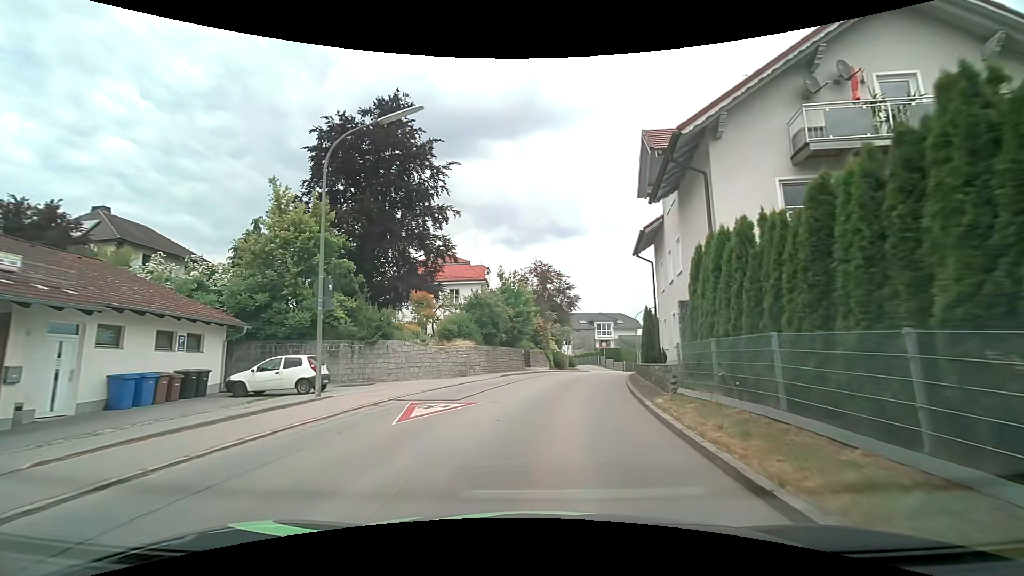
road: tertiary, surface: asphalt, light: Day
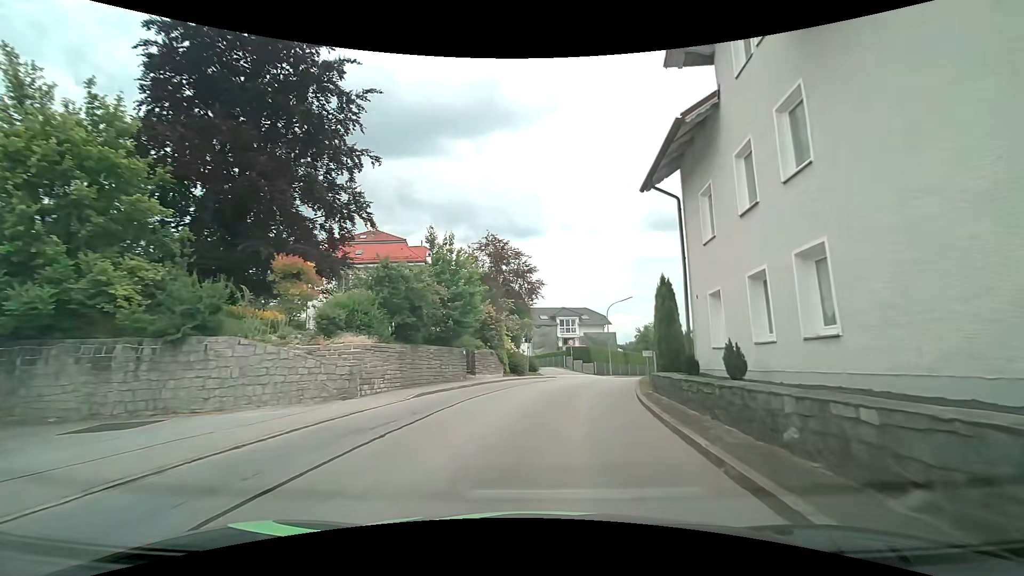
(+0.5, +11.0) m; +5°
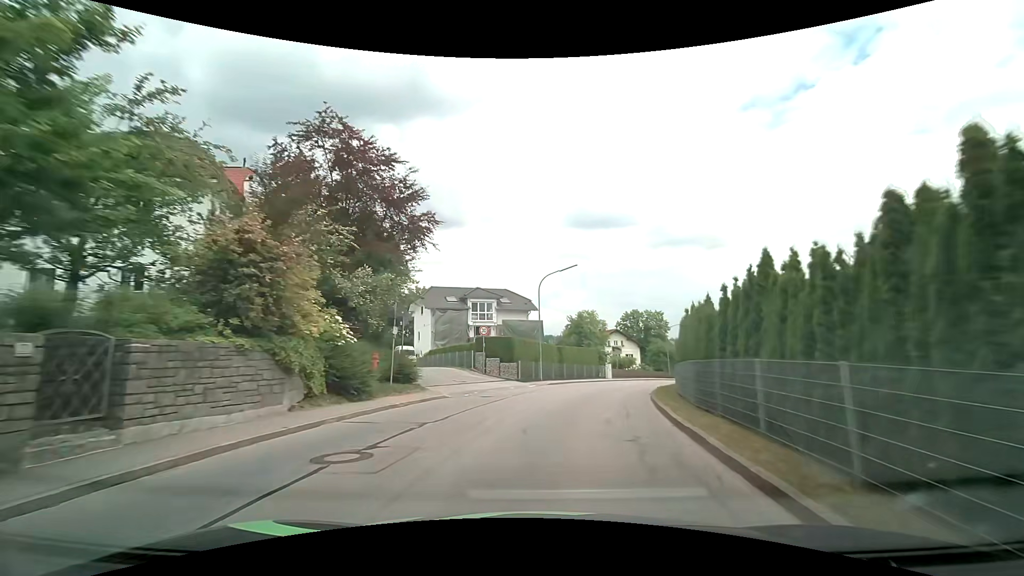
(+1.3, +17.7) m; +9°
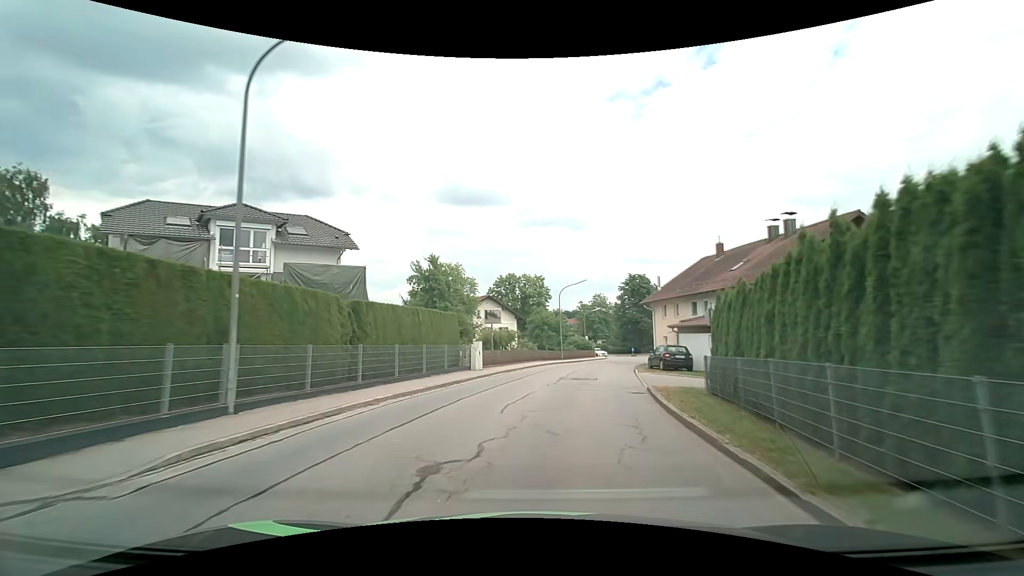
(+3.3, +24.3) m; +15°
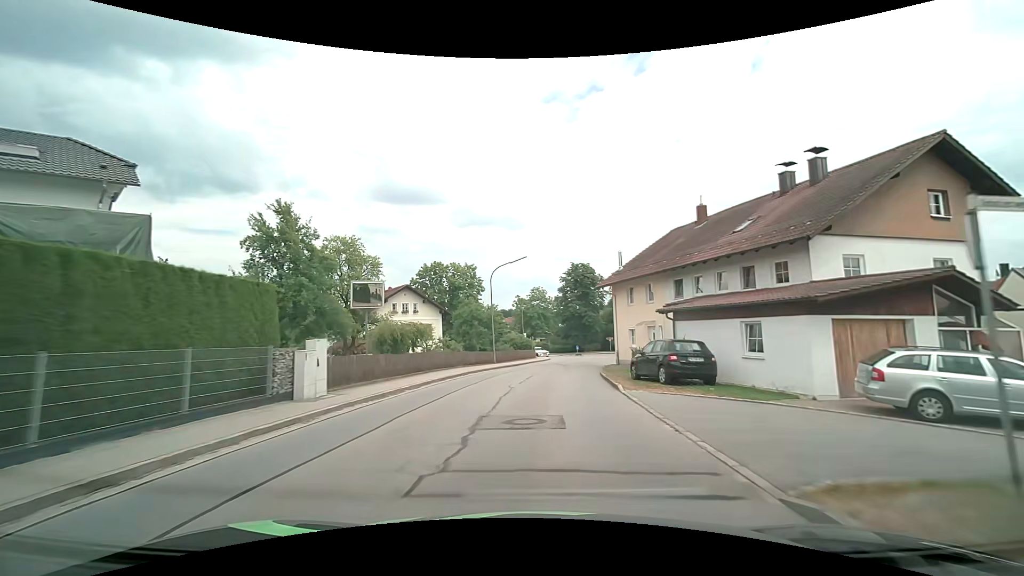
(+0.9, +12.7) m; +8°
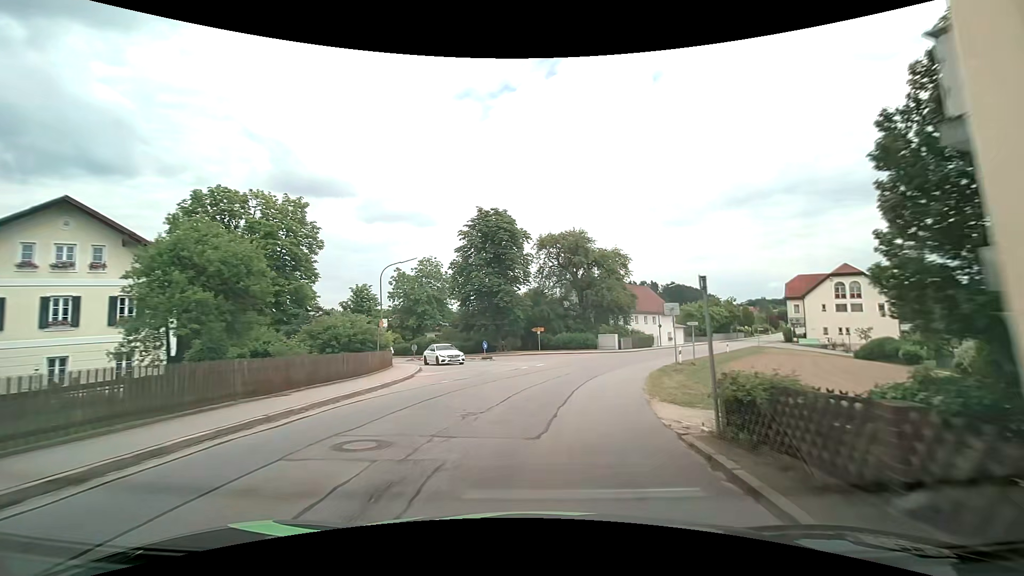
(+2.7, +34.0) m; +10°
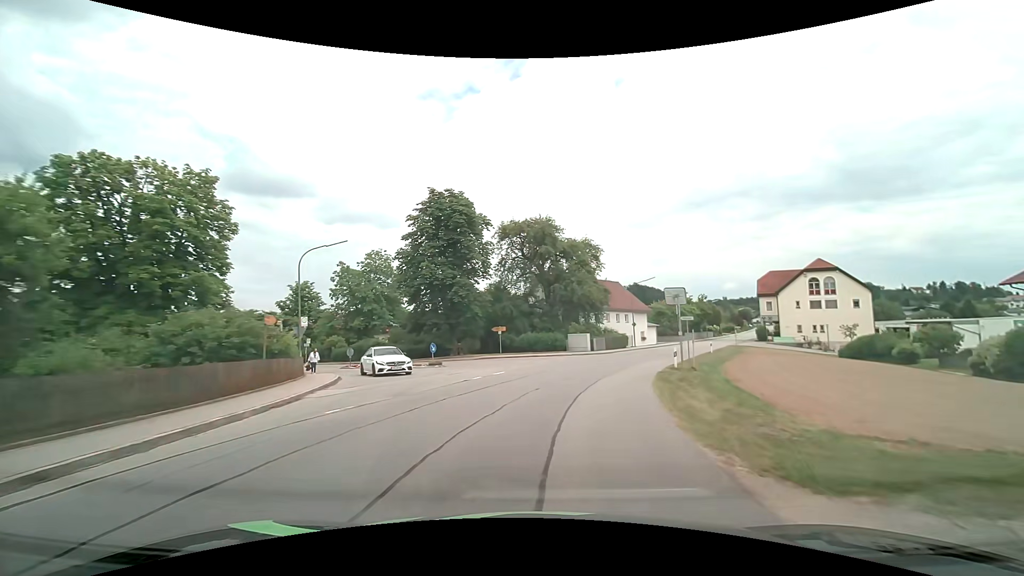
(+0.2, +7.0) m; +4°
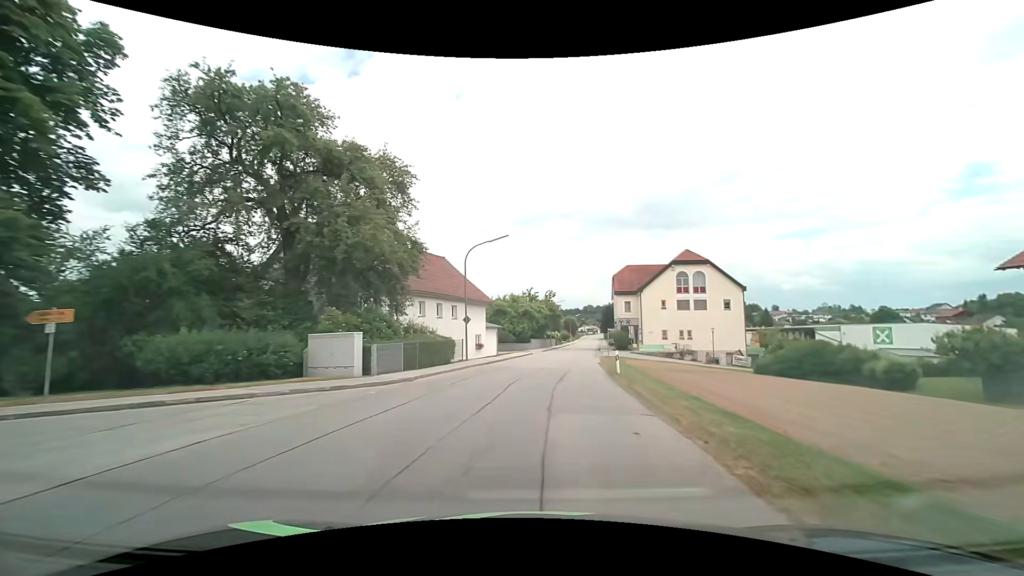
(+4.8, +26.7) m; +21°
(0, +10) (+1, +20) (+2, +30) (+3, +40) (+4, +50) (+6, +60) (+7, +70) (+8, +80) (+10, +89) (+11, +99) m
